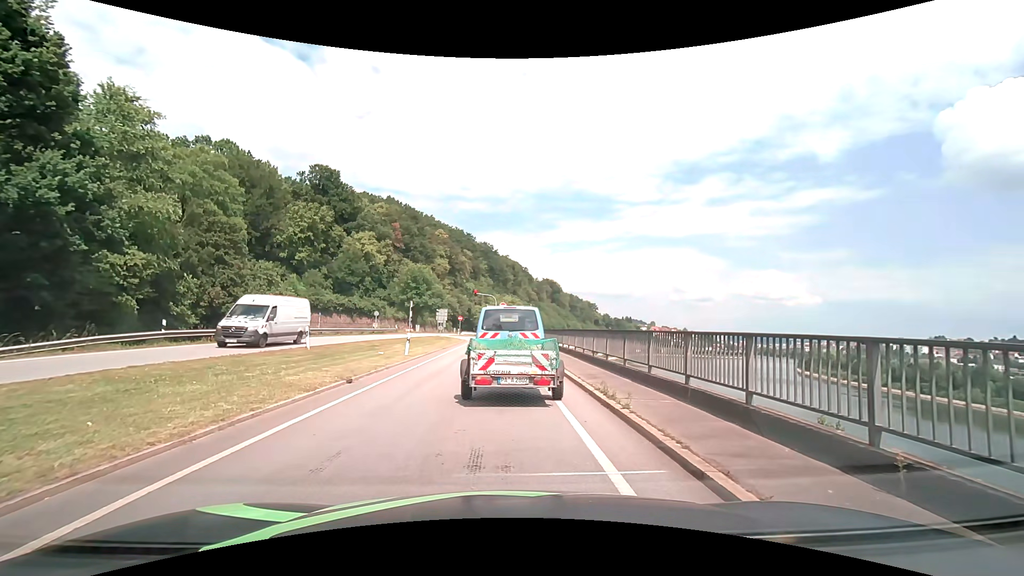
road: primary_link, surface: asphalt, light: Day
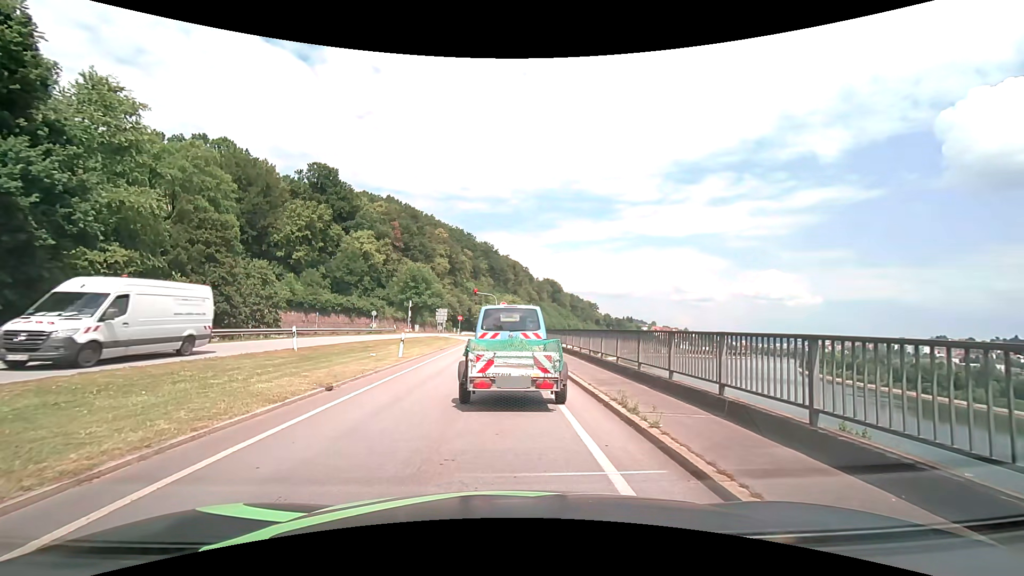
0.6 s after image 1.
(0.0, +1.5) m; 0°
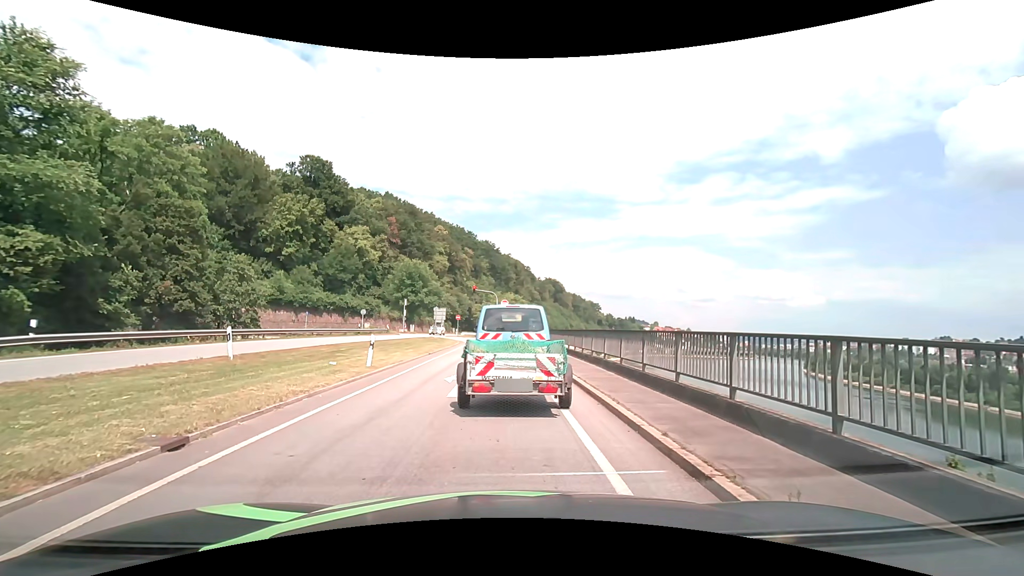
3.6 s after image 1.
(+0.1, +5.1) m; +1°
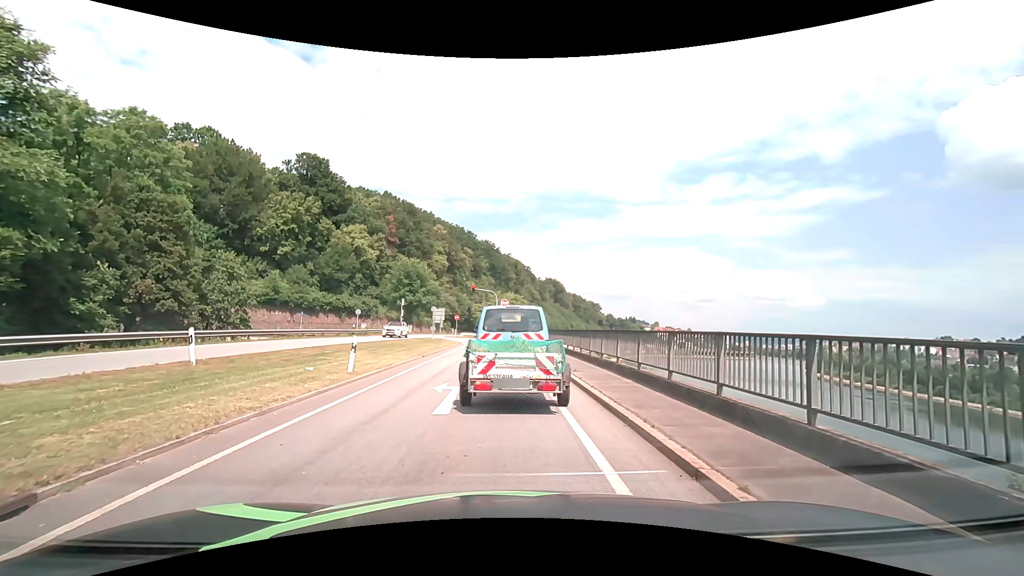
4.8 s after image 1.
(0.0, +2.0) m; +1°
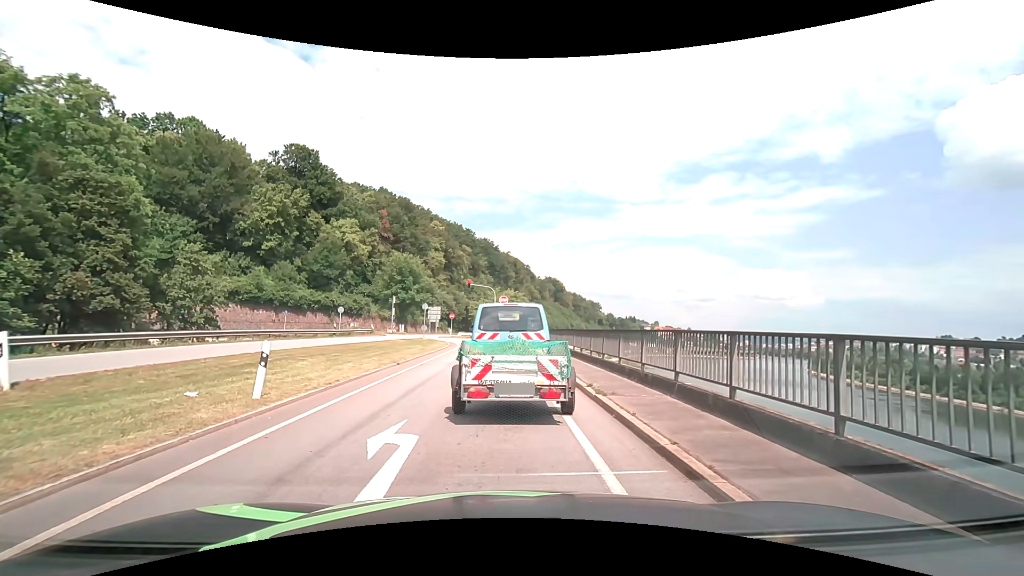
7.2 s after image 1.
(-0.1, +5.4) m; -2°
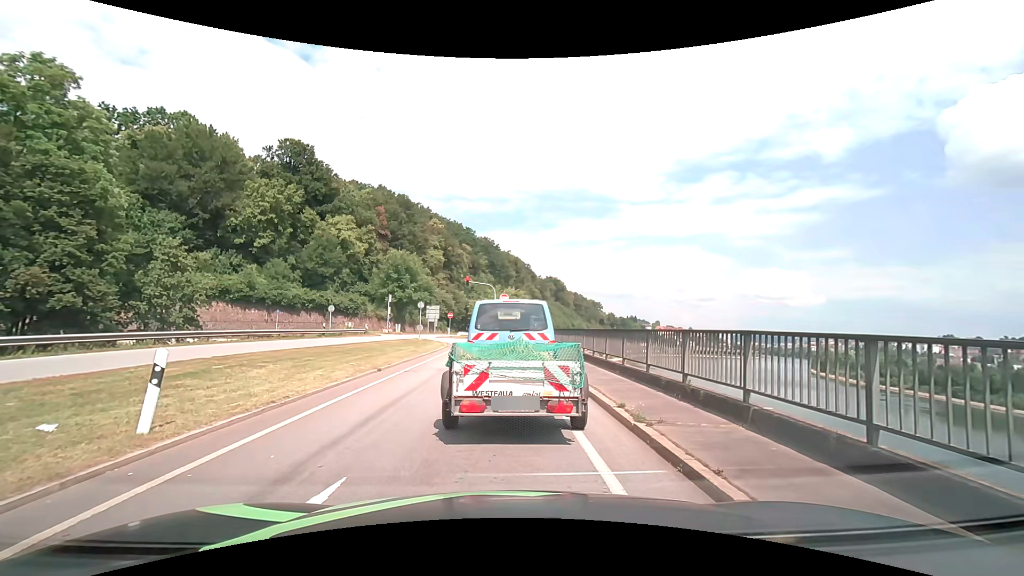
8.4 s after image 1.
(0.0, +2.8) m; 0°
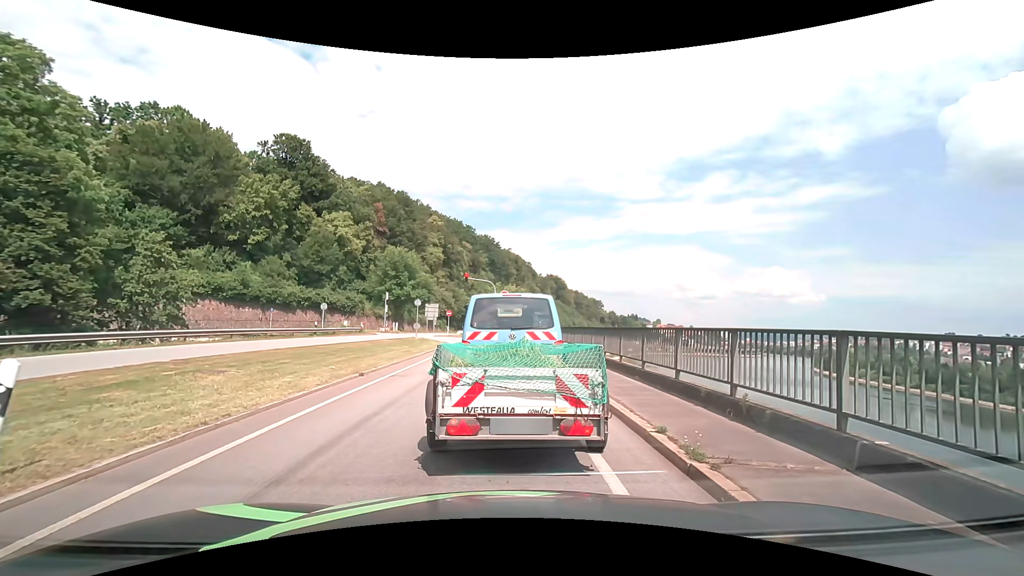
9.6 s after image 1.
(0.0, +1.9) m; 0°
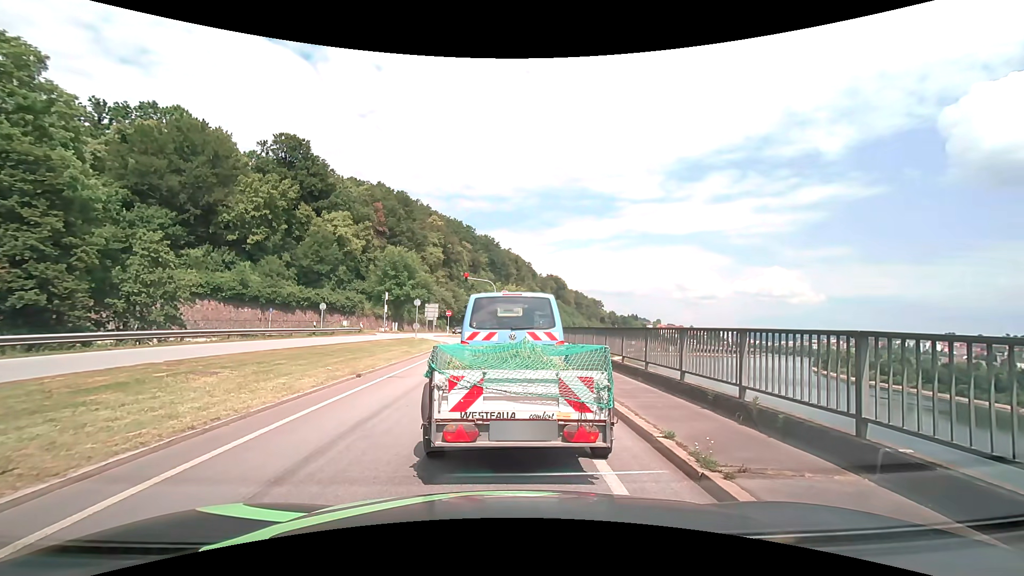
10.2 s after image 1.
(0.0, +0.3) m; 0°
